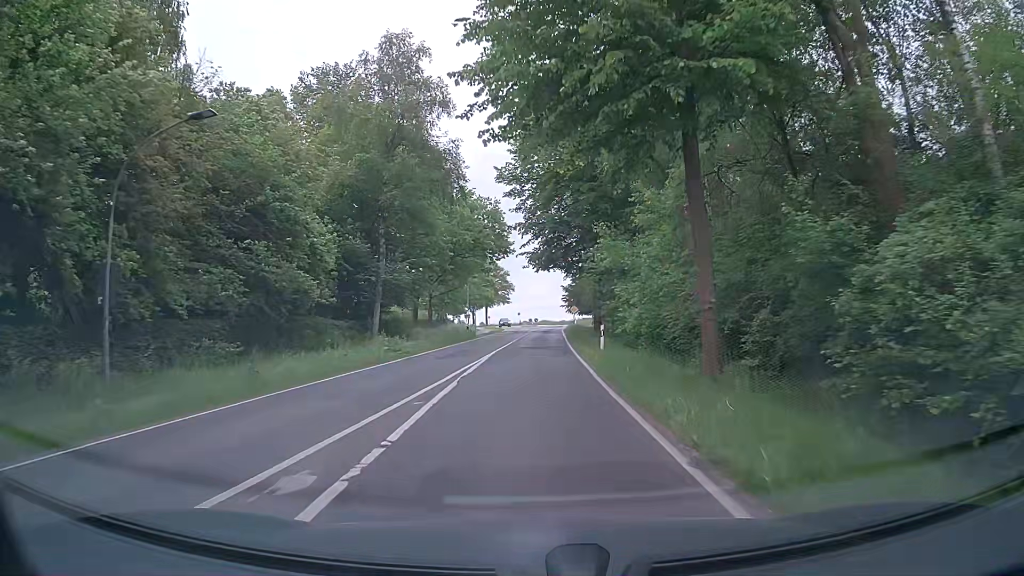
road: tertiary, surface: asphalt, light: Day
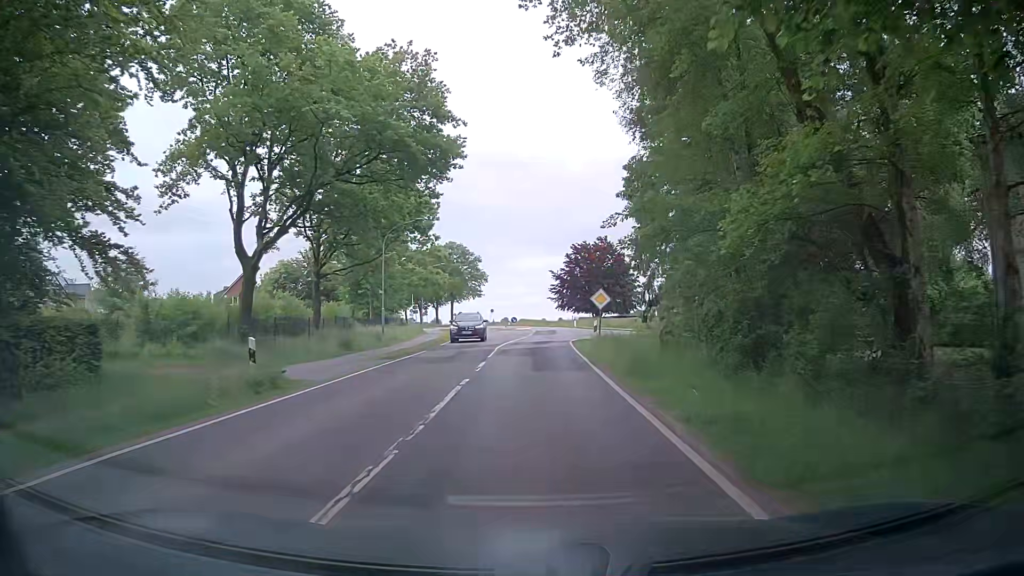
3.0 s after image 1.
(+0.4, +35.5) m; +2°
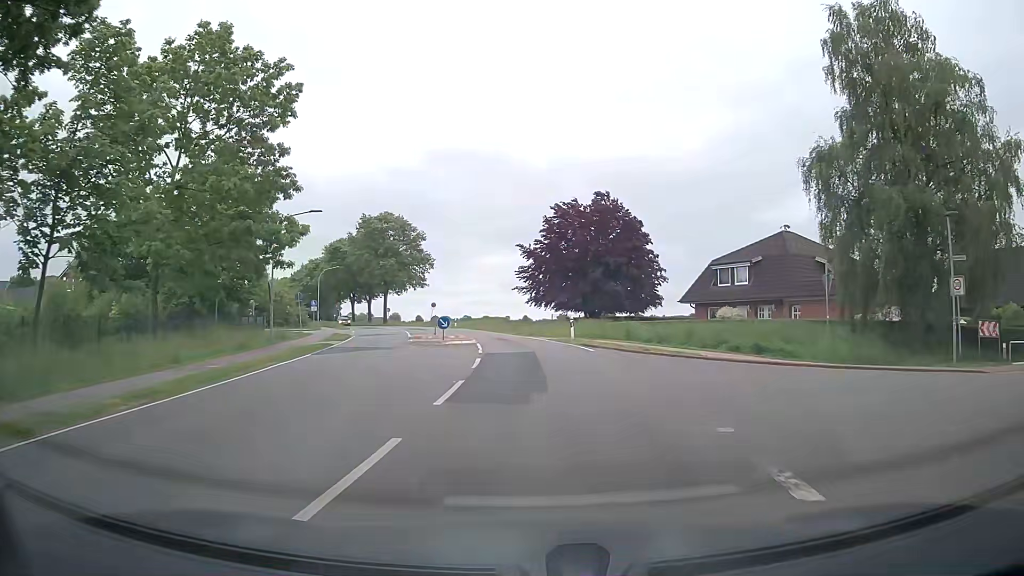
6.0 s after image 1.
(+0.5, +34.0) m; +3°
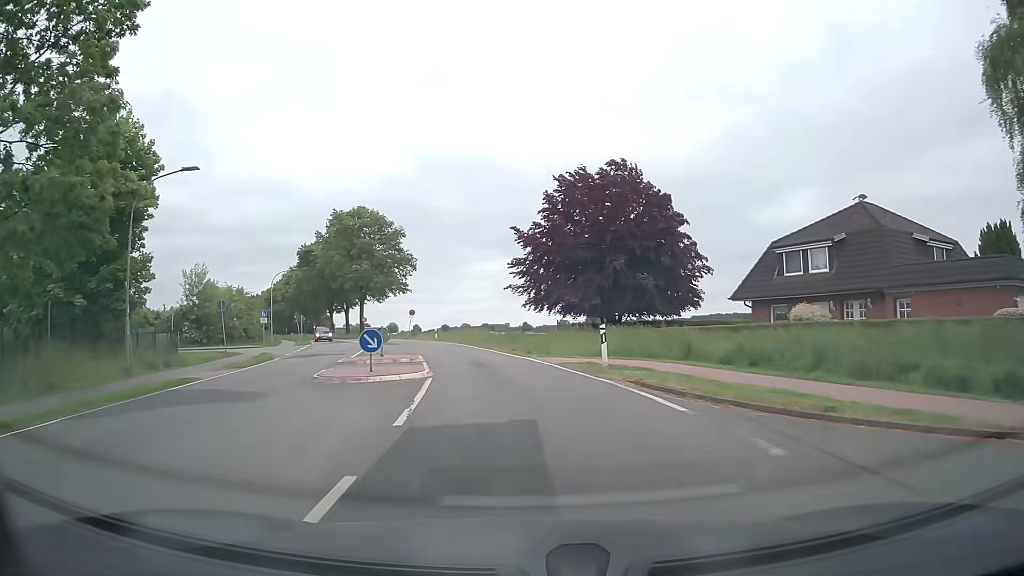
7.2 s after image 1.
(+0.1, +13.9) m; +1°
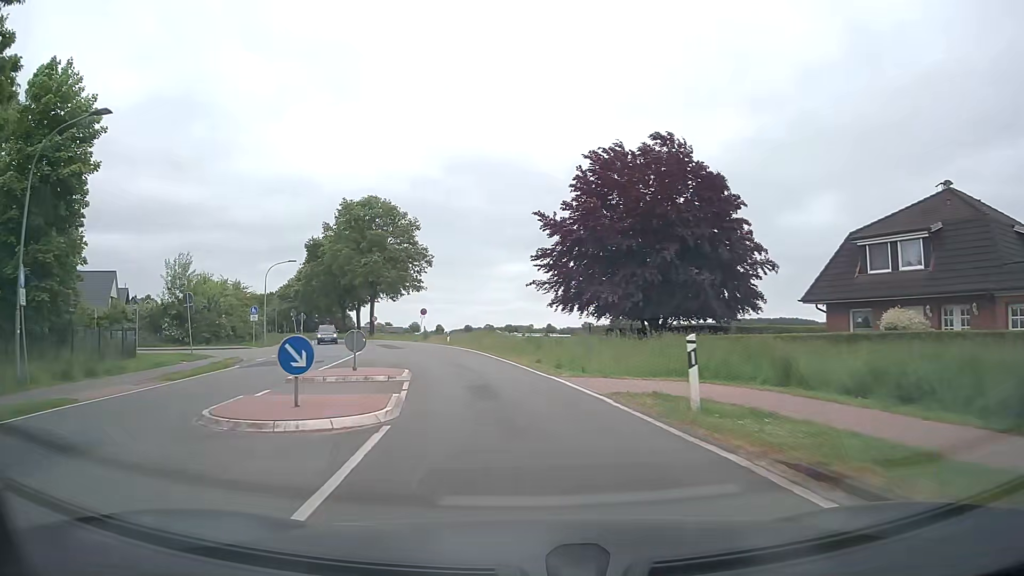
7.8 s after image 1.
(-0.1, +7.1) m; -2°
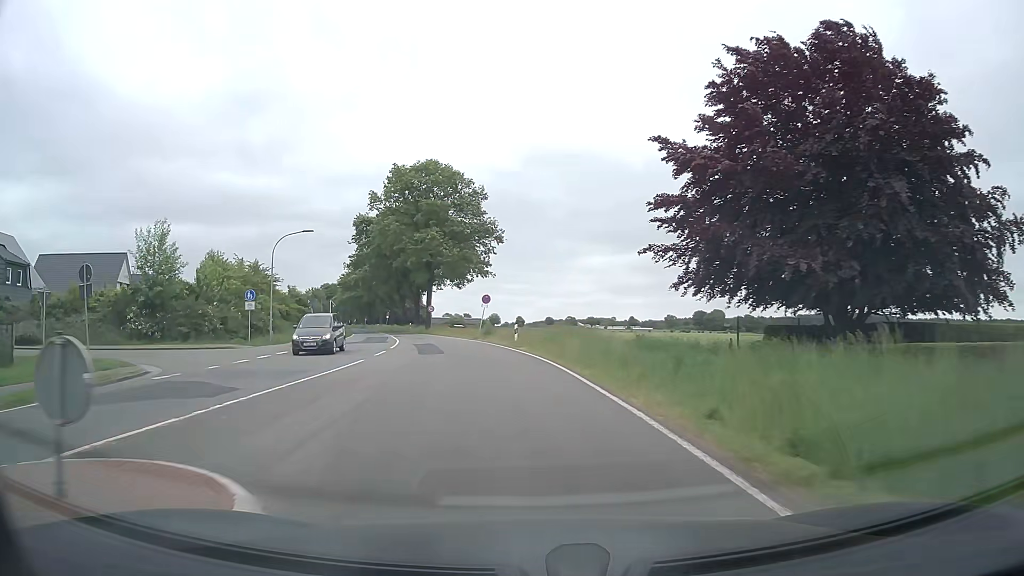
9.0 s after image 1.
(-0.8, +14.6) m; -6°
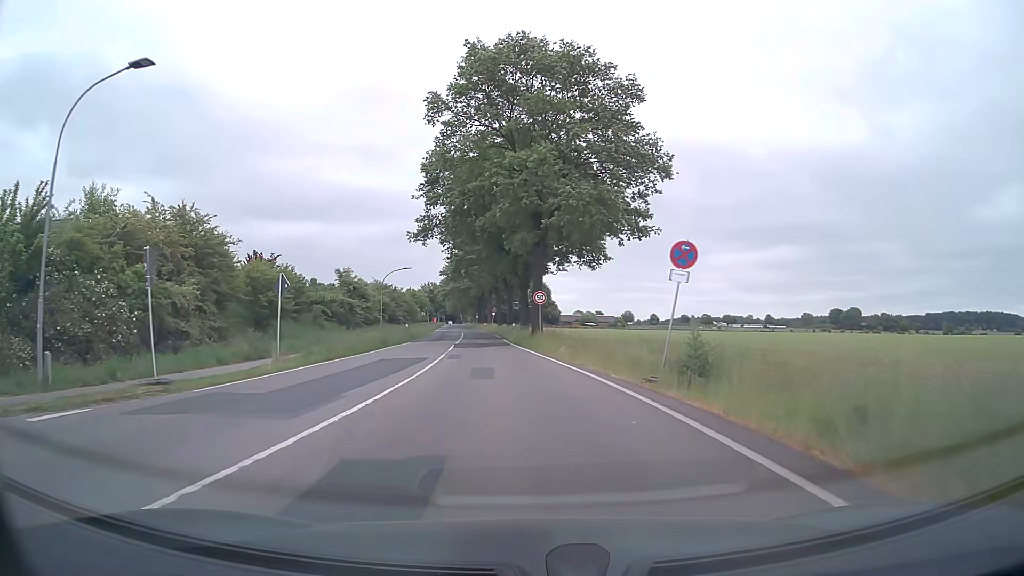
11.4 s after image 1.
(-3.1, +29.8) m; -11°
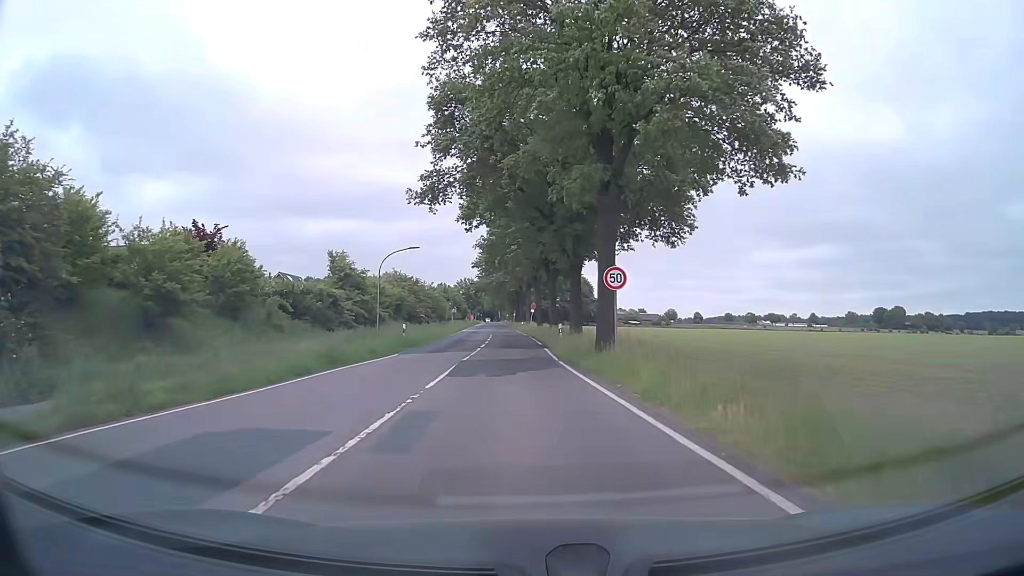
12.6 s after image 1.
(-0.6, +15.4) m; -4°
(0, +10) (0, +20) (-1, +30) (-1, +40) (-1, +50) (-2, +60) (-3, +70) (-3, +80) (-4, +90) (-4, +100) m
